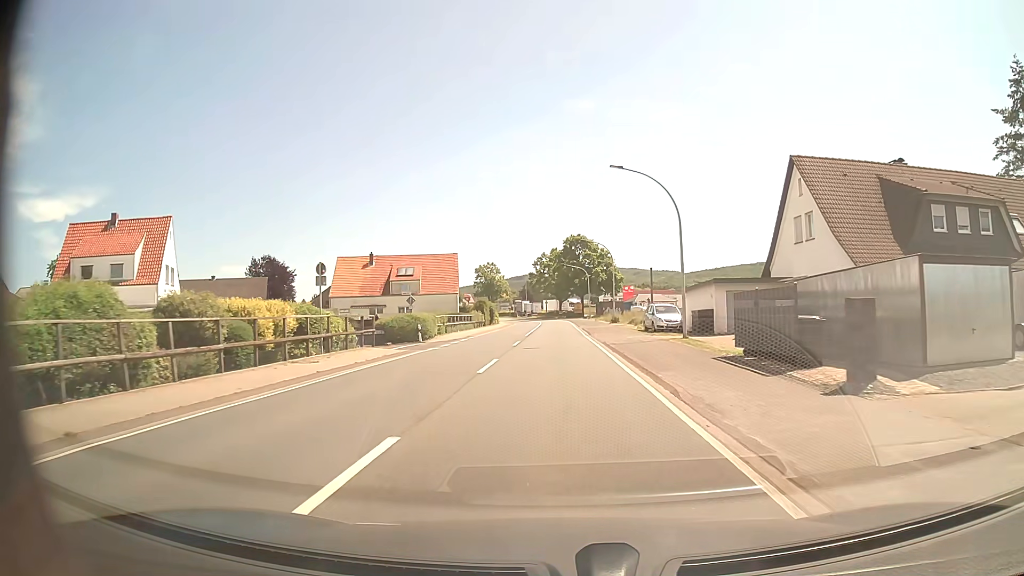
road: primary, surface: asphalt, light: Day
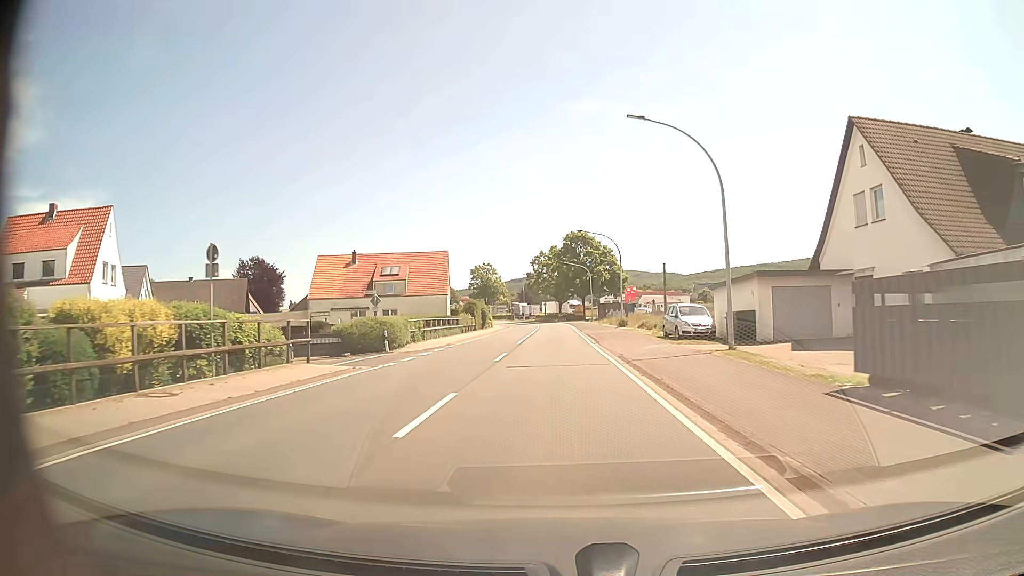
(0.0, +7.6) m; 0°
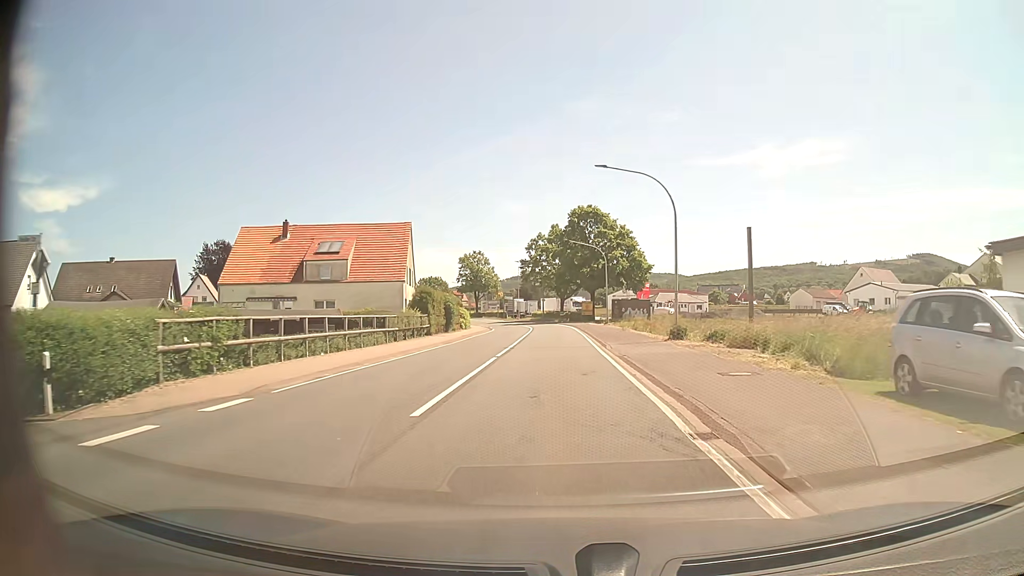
(0.0, +22.8) m; 0°
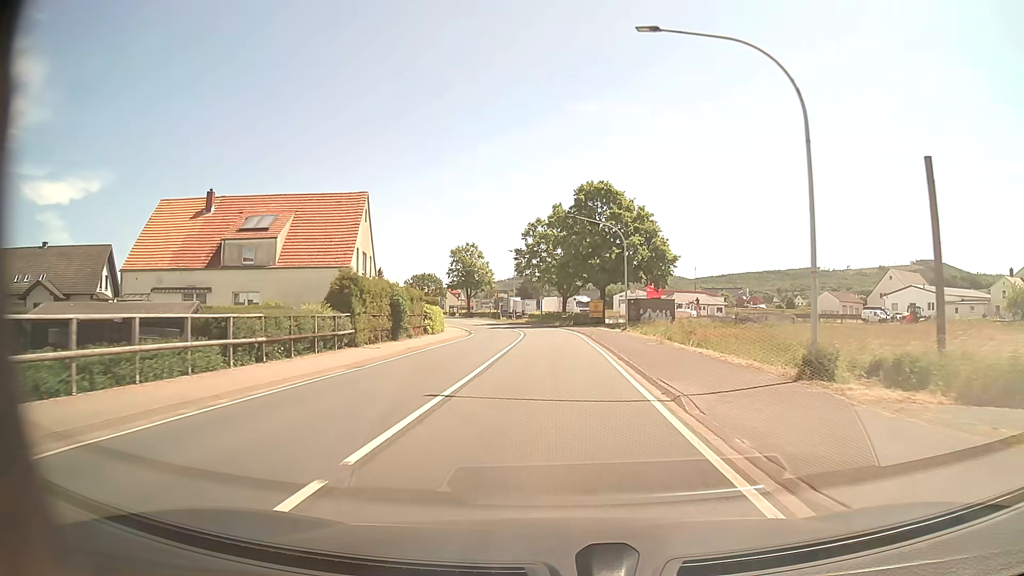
(0.0, +15.2) m; 0°
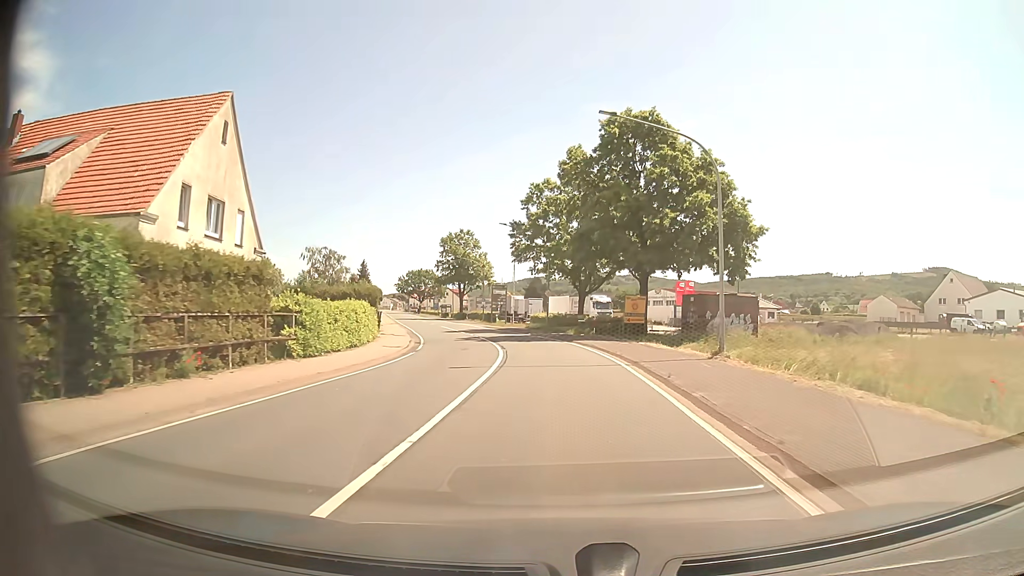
(-0.3, +22.7) m; -1°
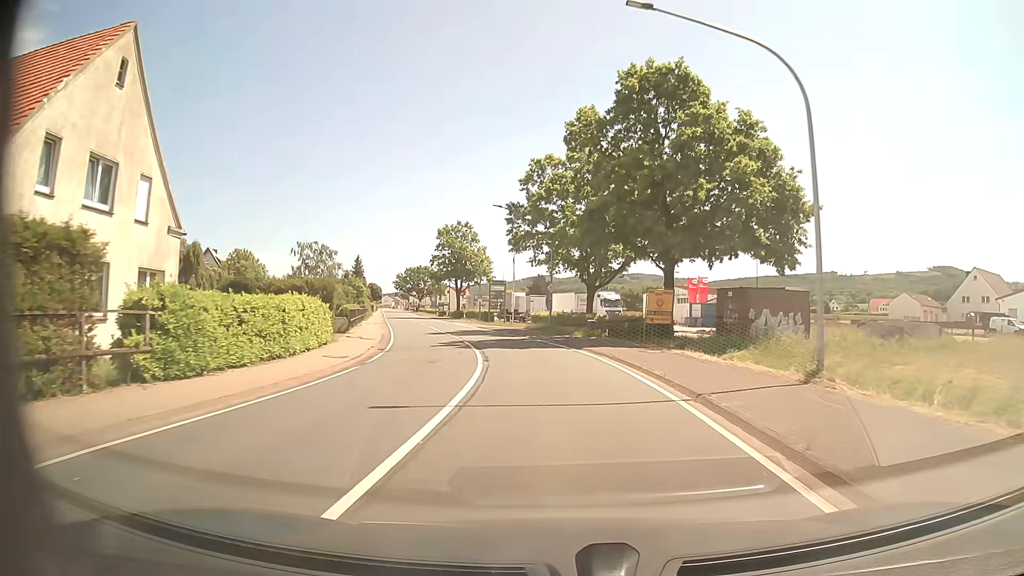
(0.0, +7.6) m; 0°
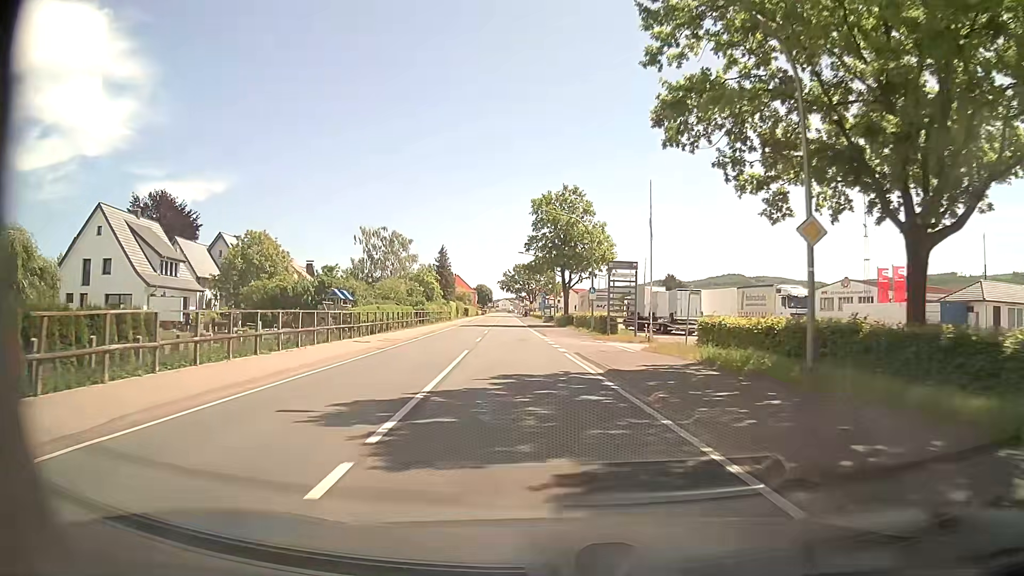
(-2.4, +30.1) m; -10°
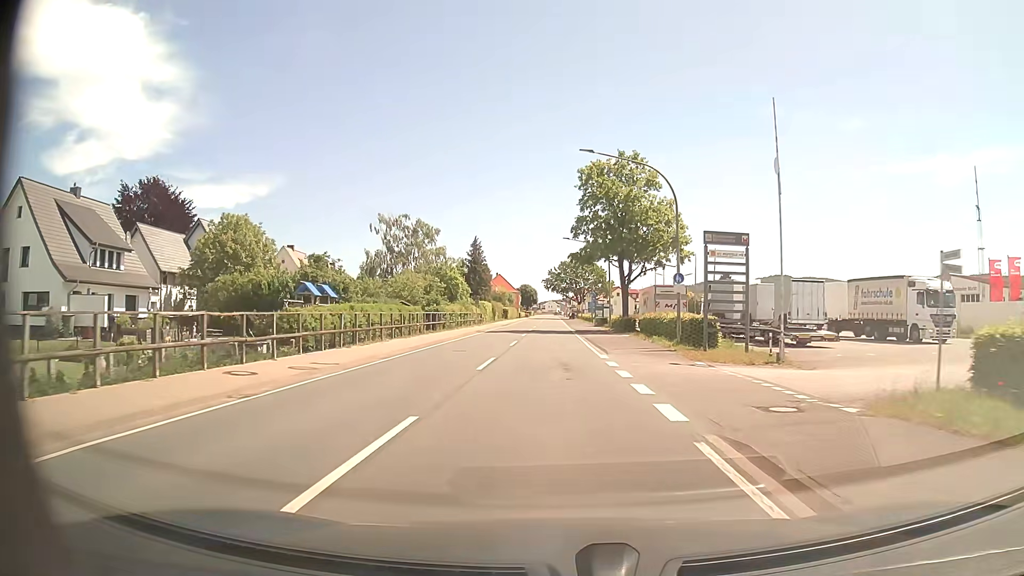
(-0.7, +15.2) m; -5°
(0, +10) (0, +20) (0, +30) (0, +40) (0, +50) (0, +60) (0, +70) (0, +80) (0, +90) (0, +100) m
